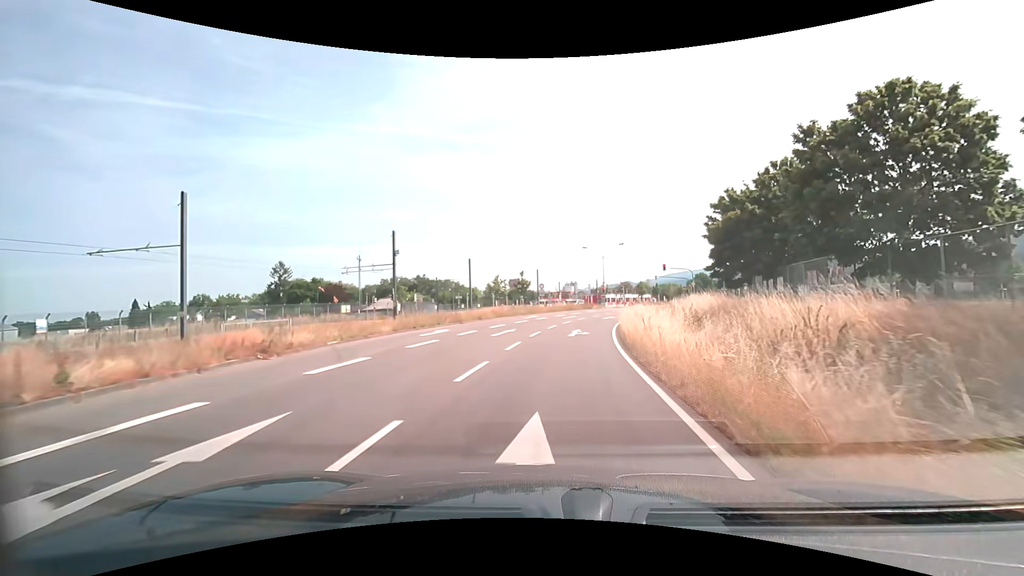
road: secondary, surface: asphalt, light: Day
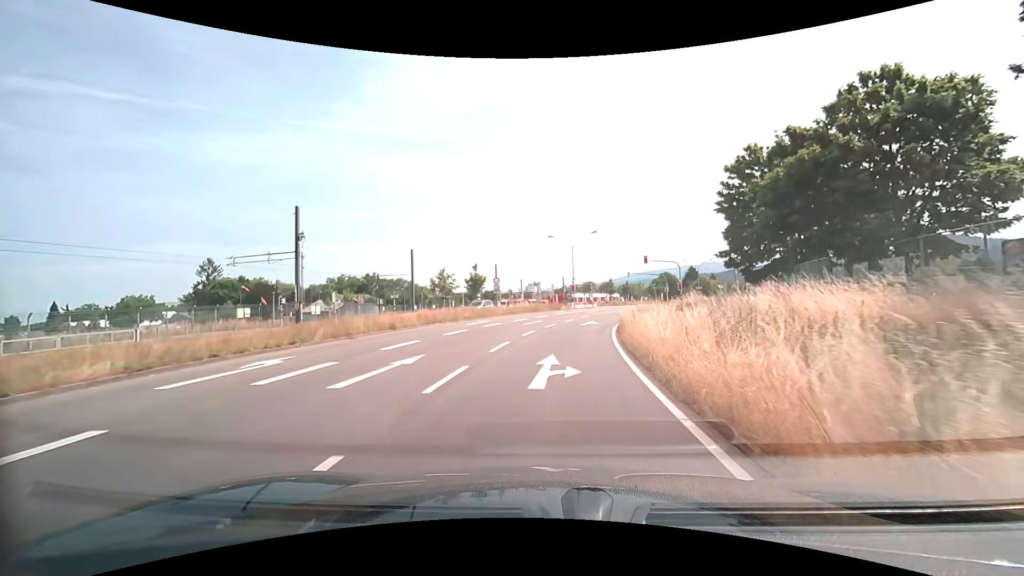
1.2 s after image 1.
(+0.6, +13.1) m; +4°
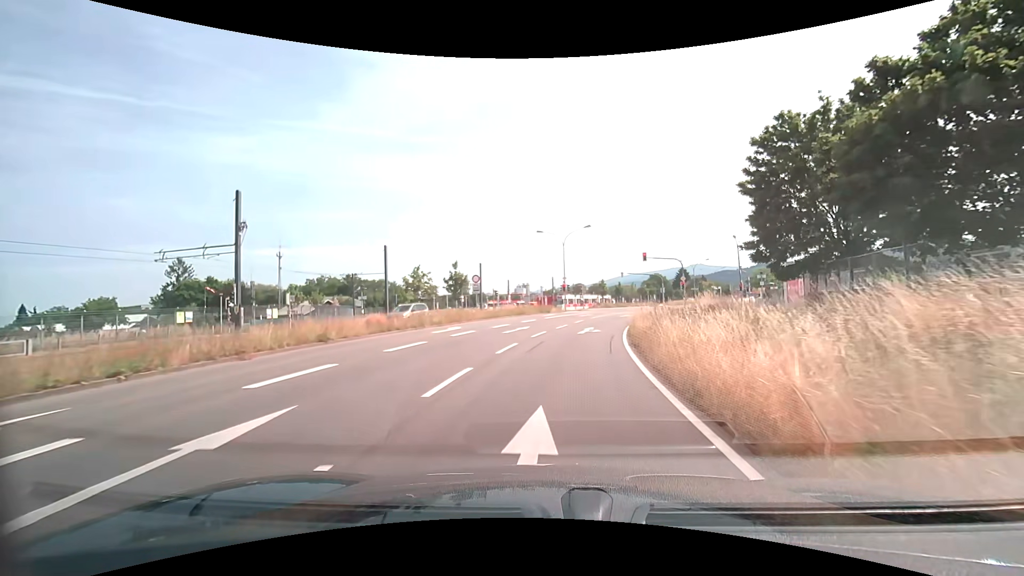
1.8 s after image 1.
(+0.1, +6.1) m; +2°
(0, +10) (+1, +20) (+3, +30) (+5, +40) (+8, +49) (+12, +58) (+16, +67) (+21, +76) (+25, +85) (+30, +94) m
